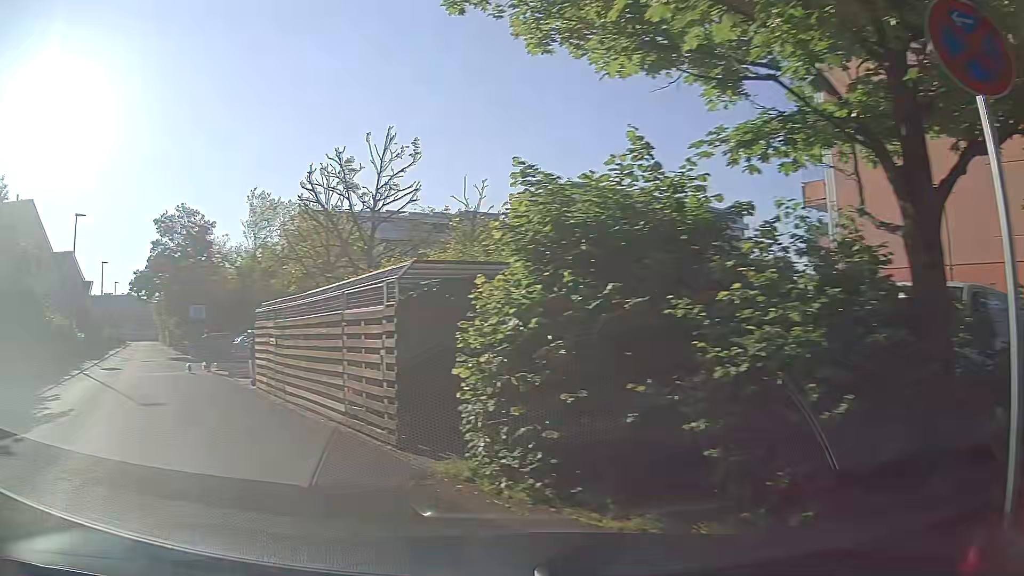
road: residential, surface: asphalt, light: Day
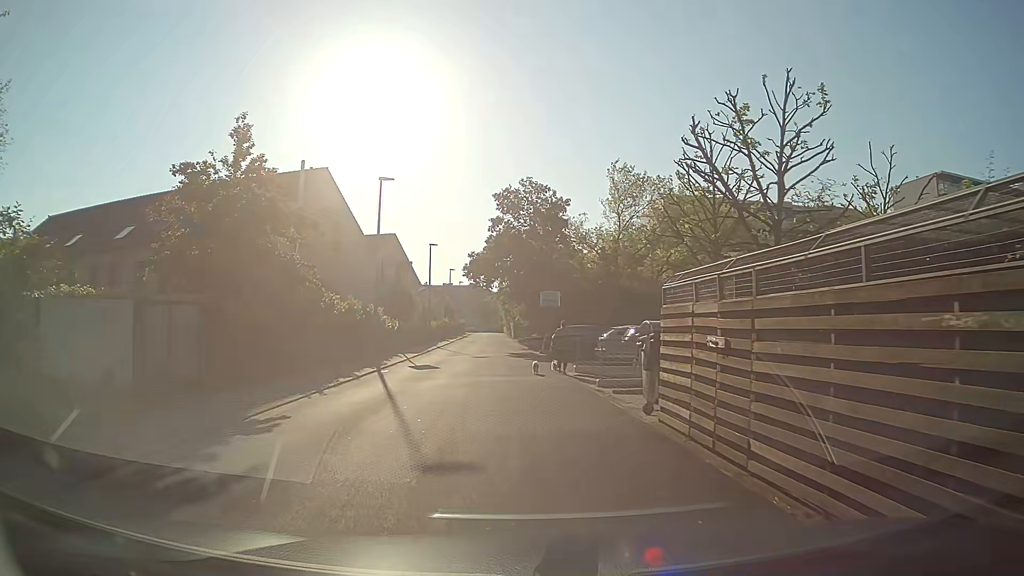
(-2.7, +7.1) m; -31°
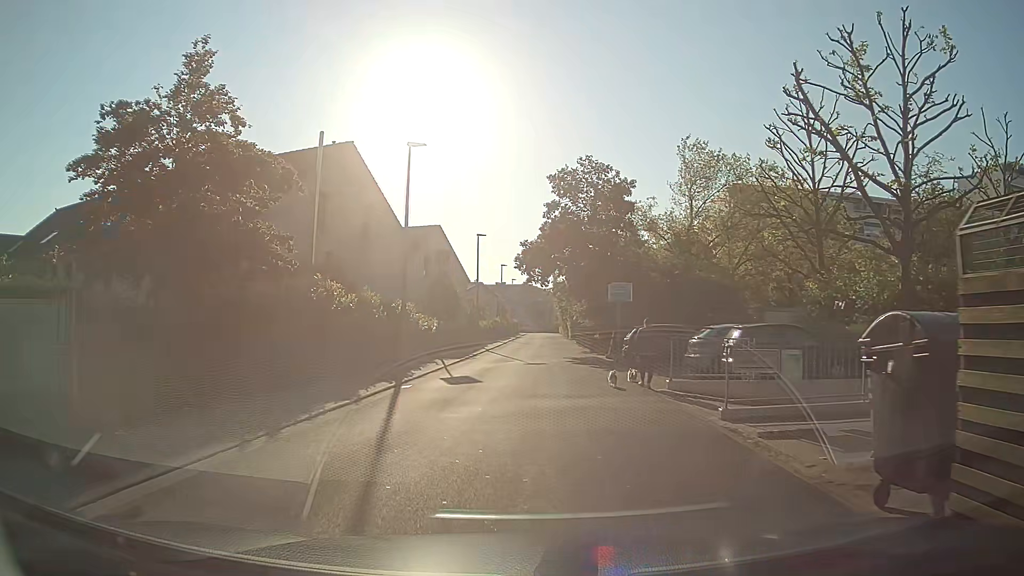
(-0.1, +5.9) m; -4°
